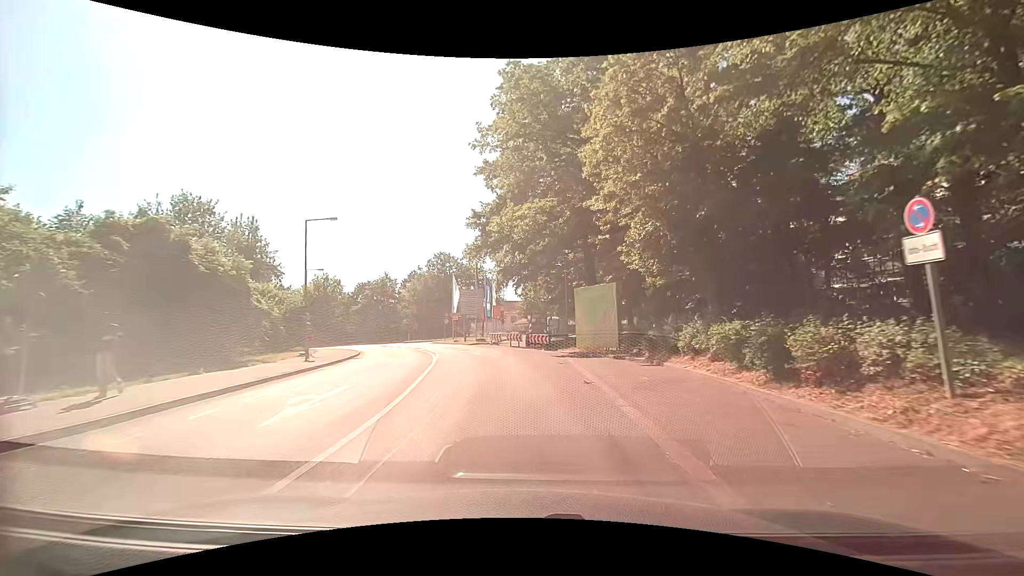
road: tertiary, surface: asphalt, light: Day
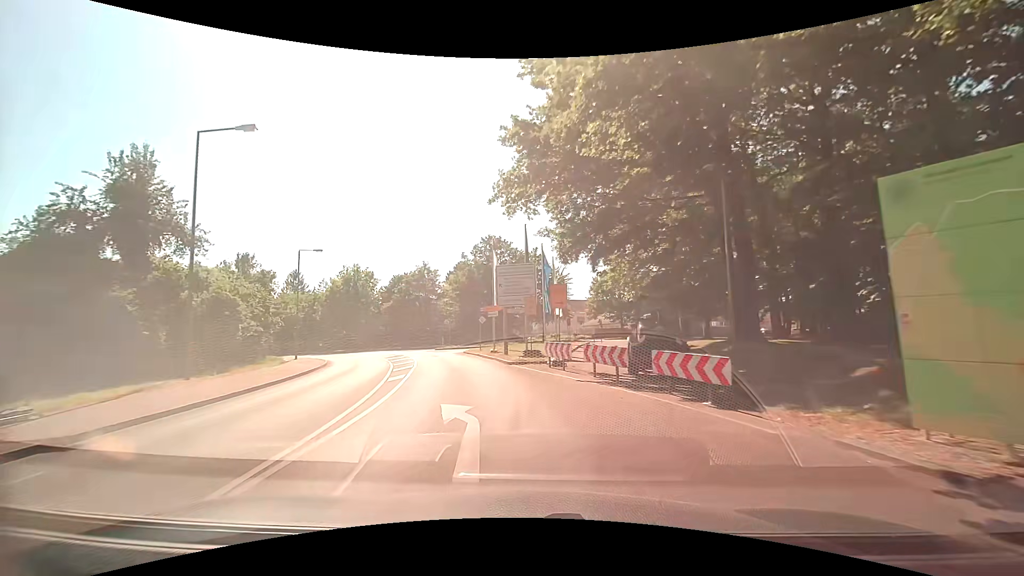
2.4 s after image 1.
(-0.3, +20.0) m; -5°
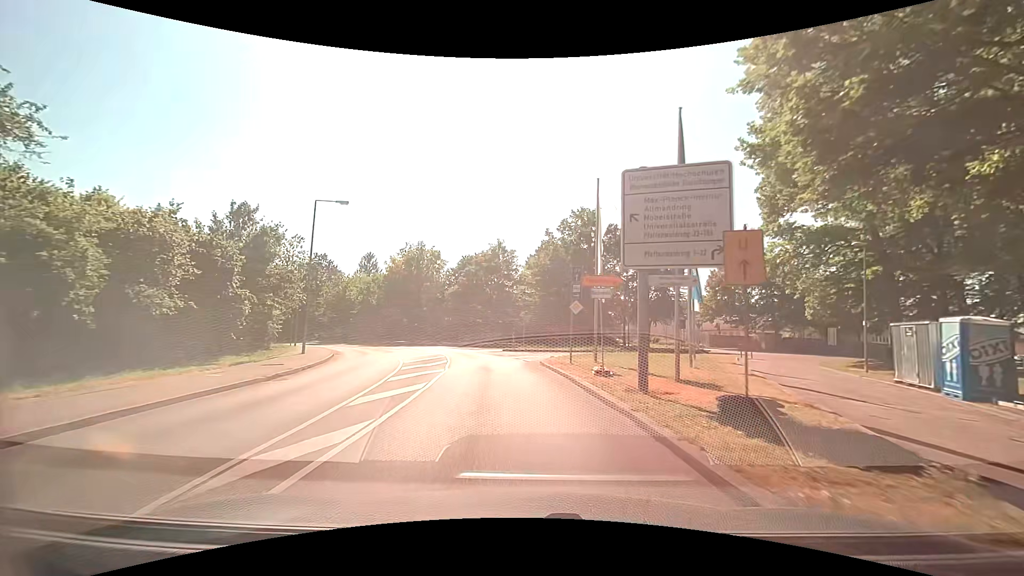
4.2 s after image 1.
(-1.6, +16.2) m; -10°
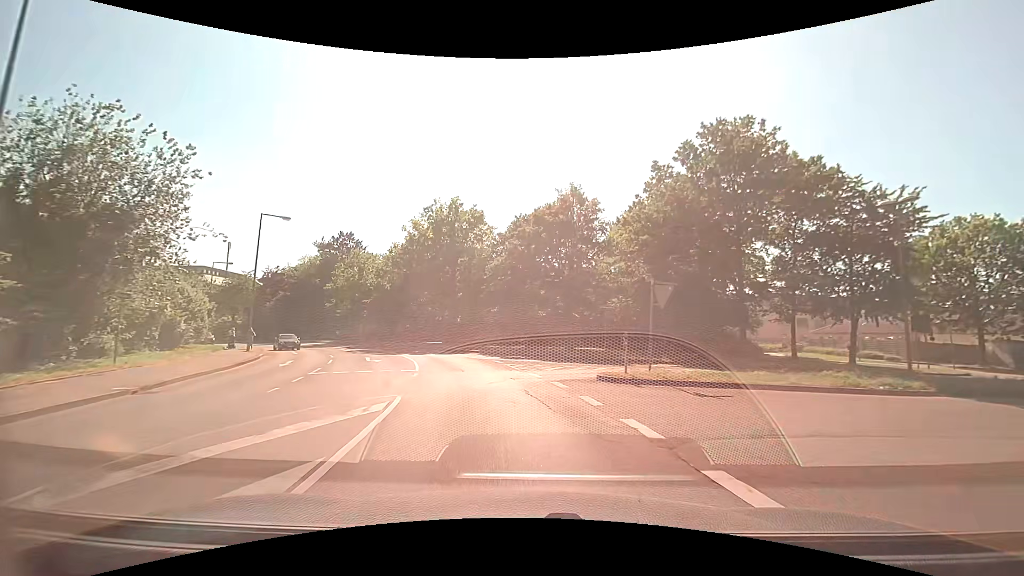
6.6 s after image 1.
(-1.6, +24.3) m; -6°
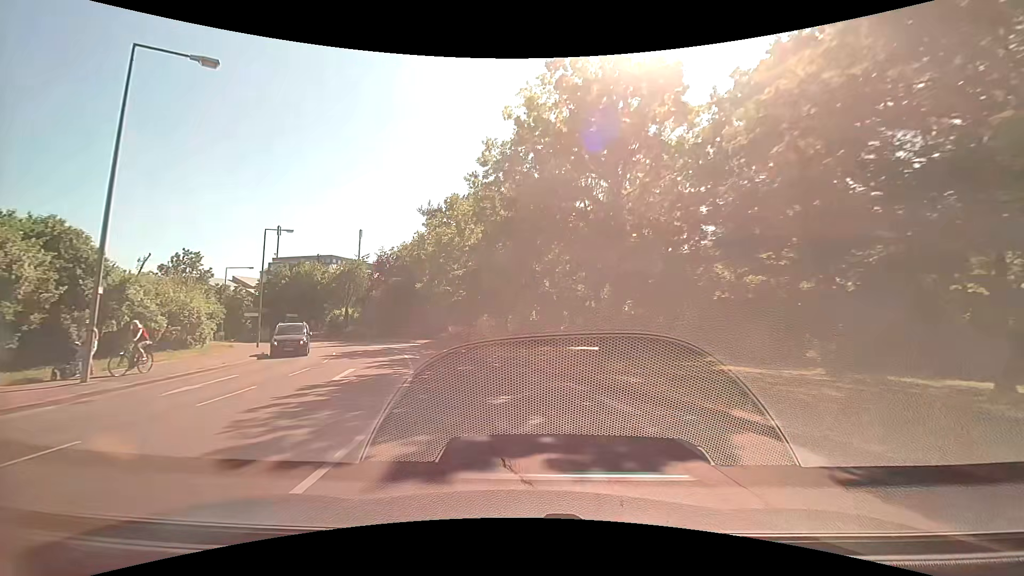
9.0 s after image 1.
(-3.9, +26.3) m; -18°
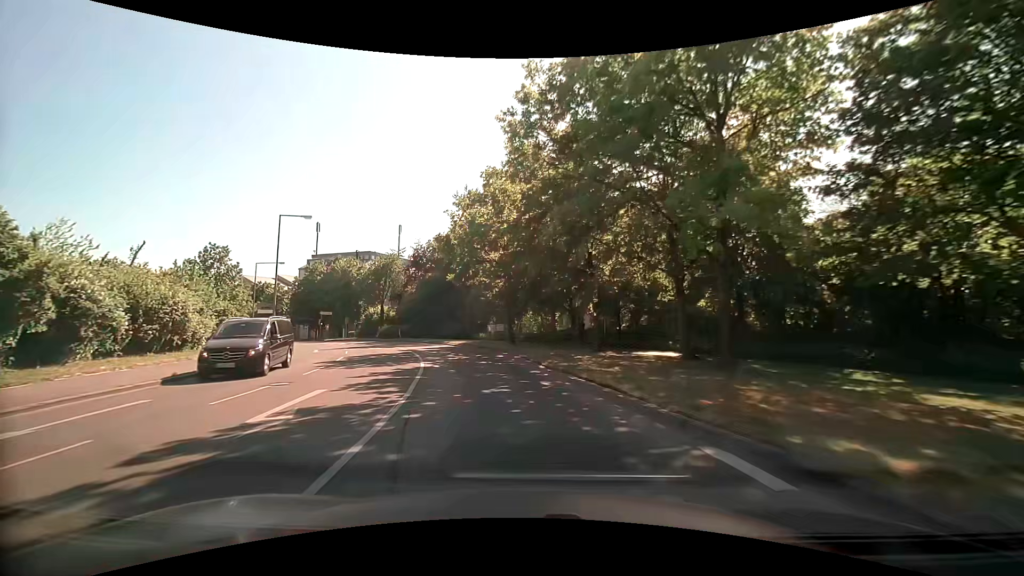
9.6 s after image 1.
(-0.3, +6.6) m; -5°
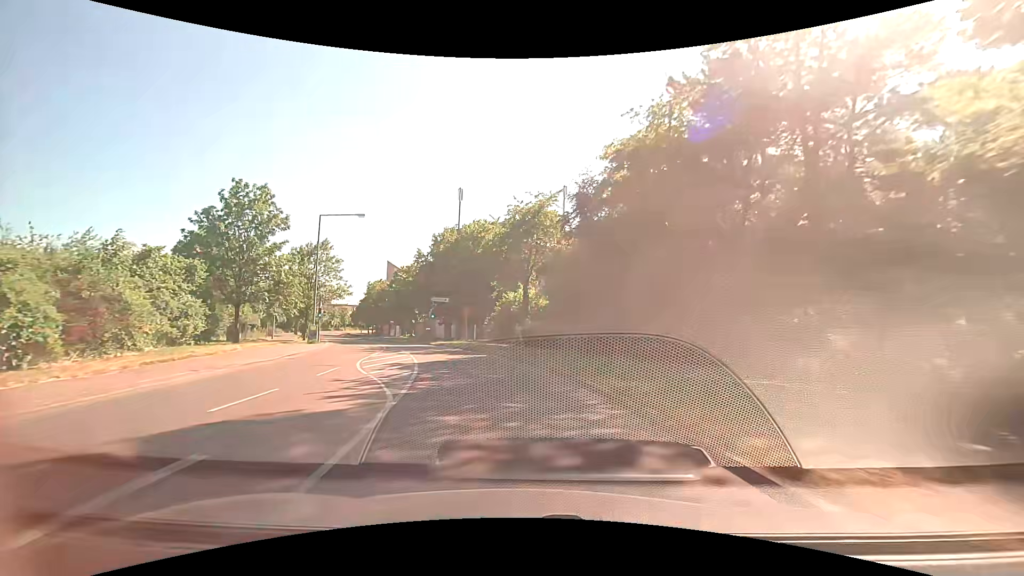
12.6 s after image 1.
(-6.1, +32.7) m; -21°
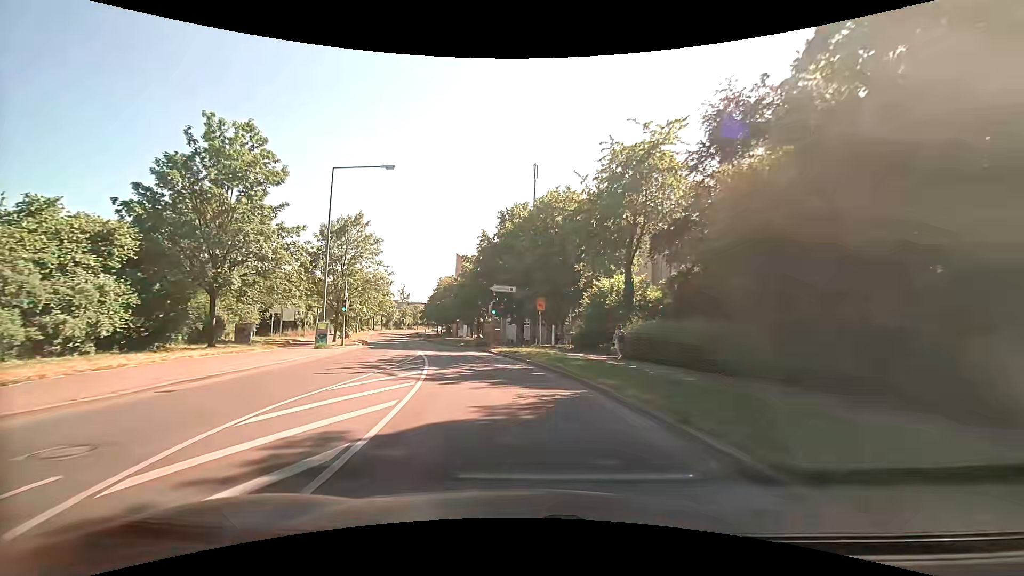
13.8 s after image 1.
(-1.0, +13.5) m; -9°
(-1, +10) (-2, +20) (-4, +30) (-7, +39) (-10, +49) (-13, +58) (-16, +68) (-19, +77) (-22, +87) (-25, +97) m
